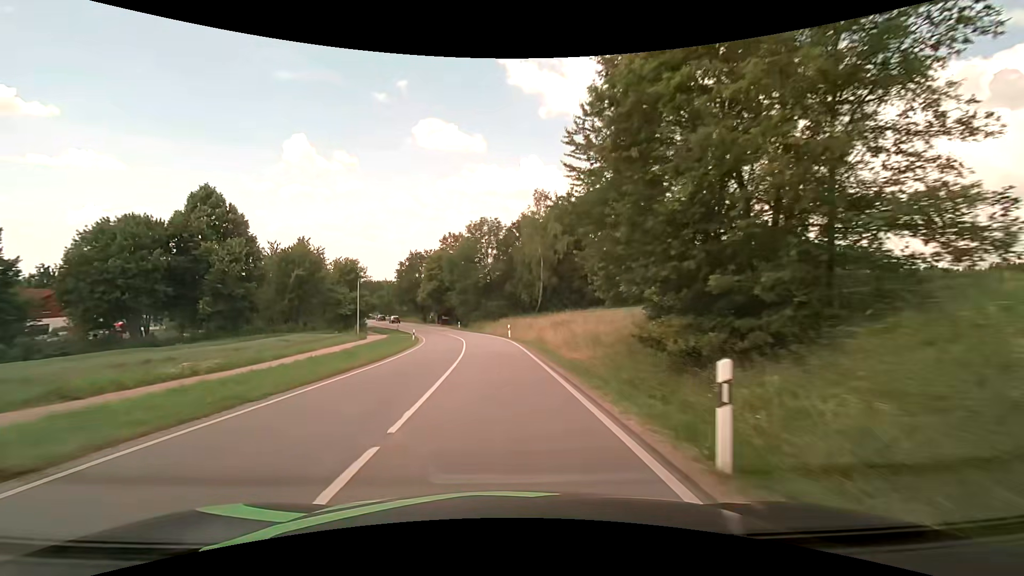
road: secondary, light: Day
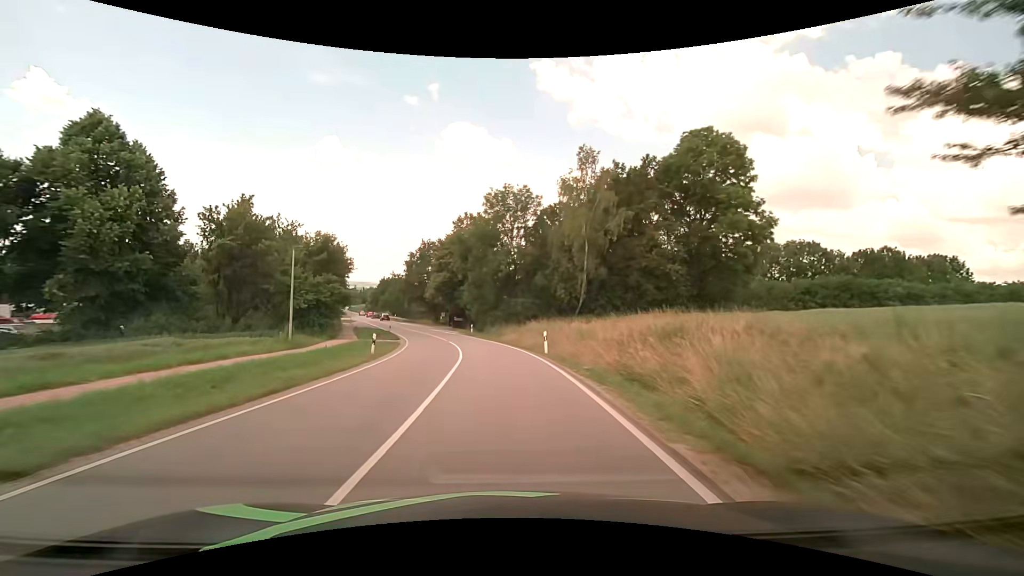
(-0.4, +18.2) m; -3°
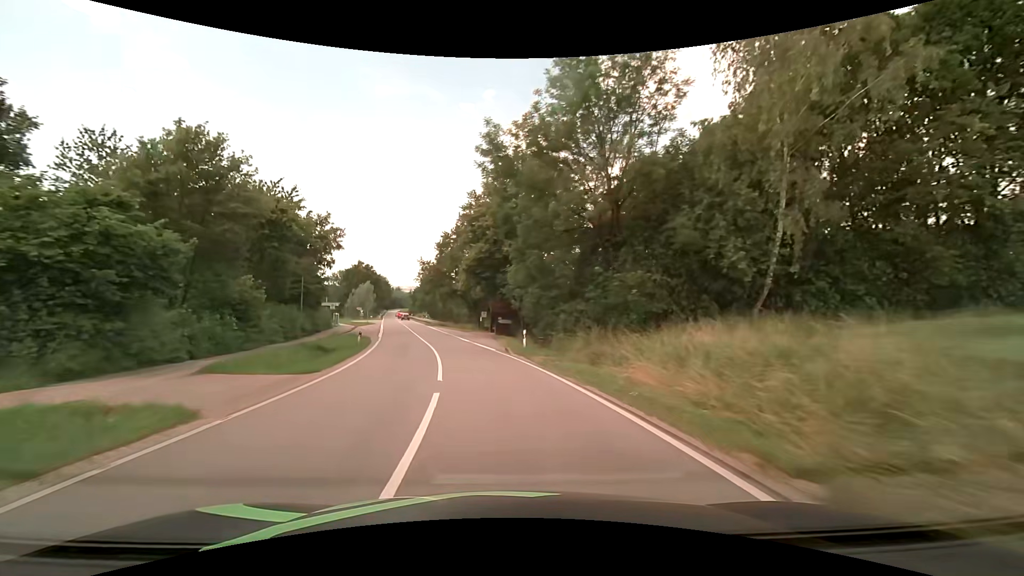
(-1.5, +27.1) m; -6°
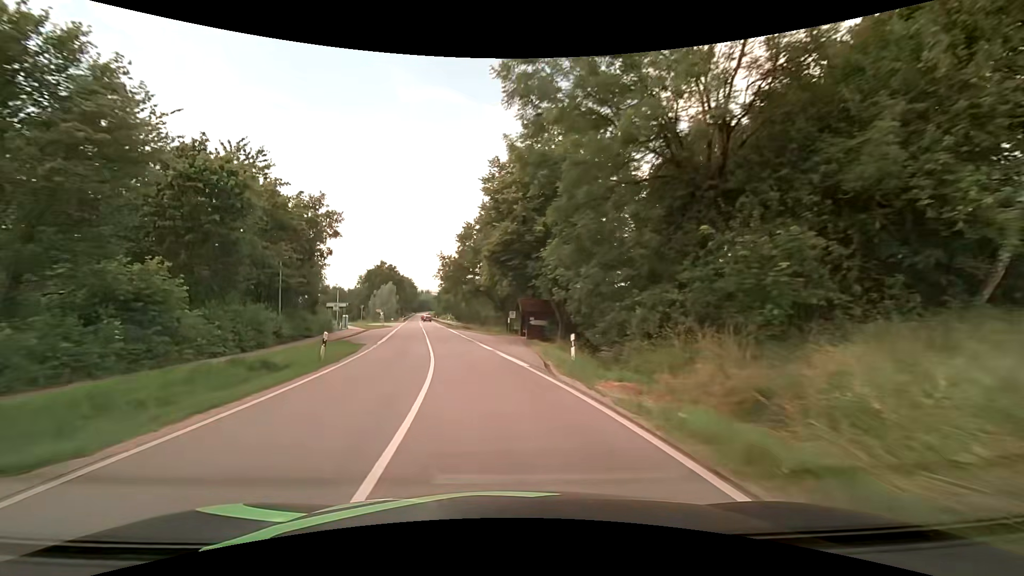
(-0.2, +9.1) m; -3°
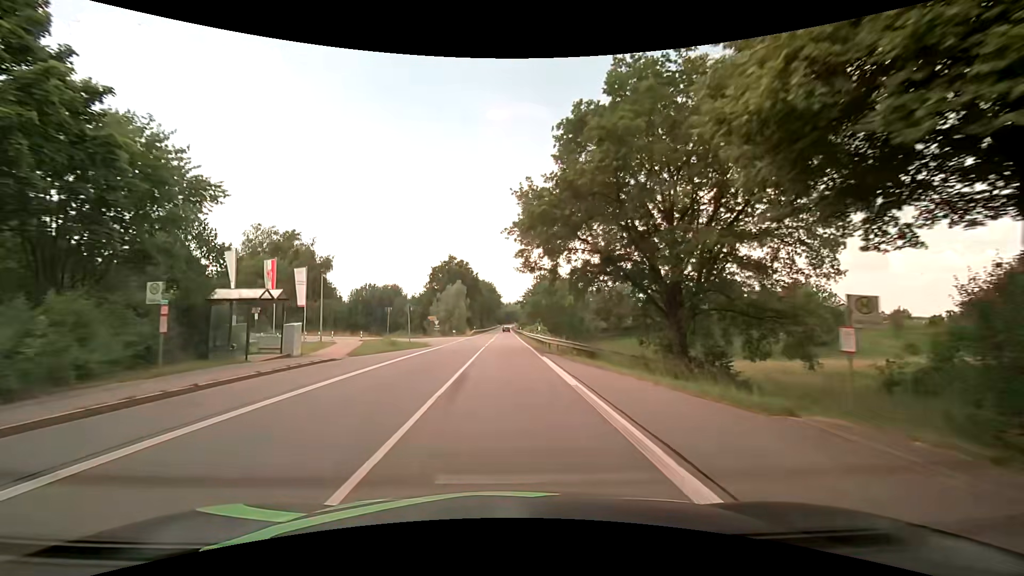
(-4.1, +36.1) m; -10°
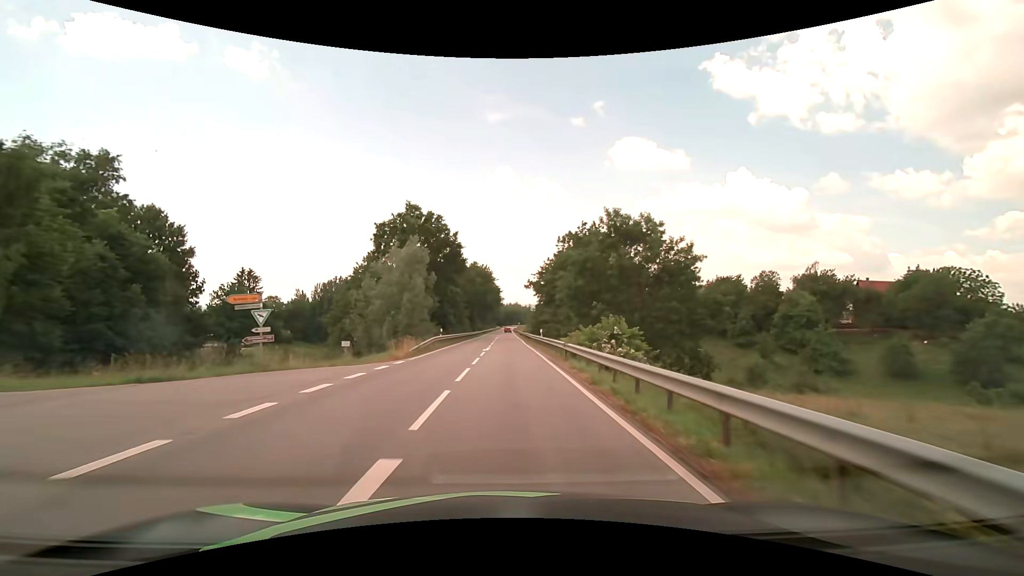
(-0.7, +46.2) m; 0°
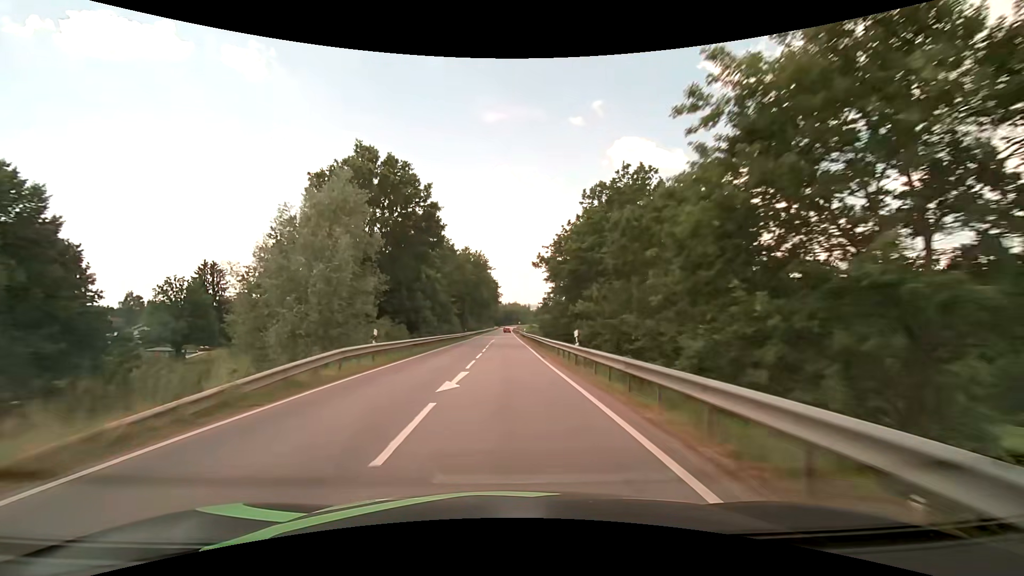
(0.0, +19.8) m; 0°
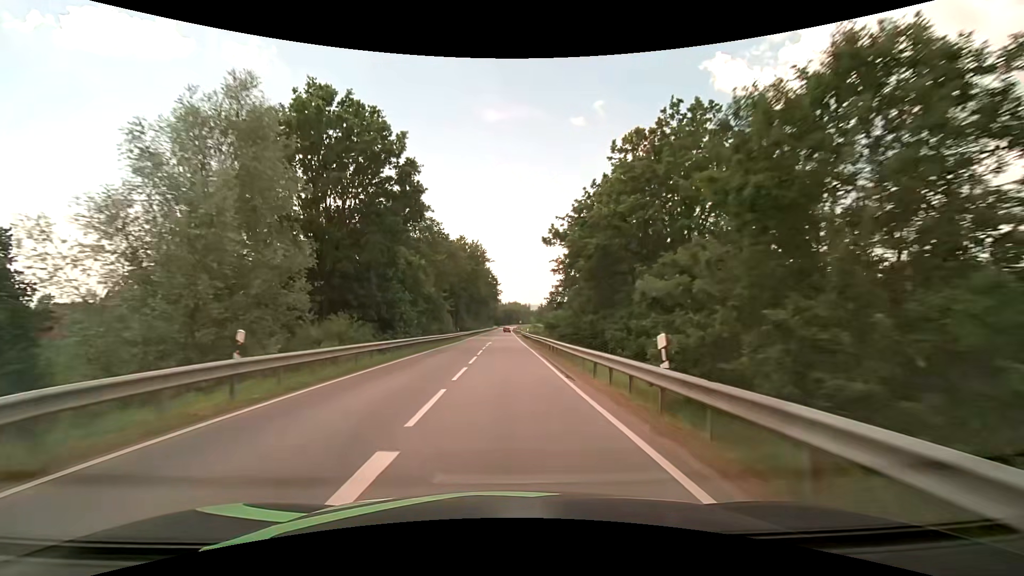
(0.0, +10.2) m; 0°
(0, +10) (0, +20) (0, +30) (0, +40) (0, +50) (0, +60) (0, +70) (0, +80) (-1, +90) (-1, +100) m
